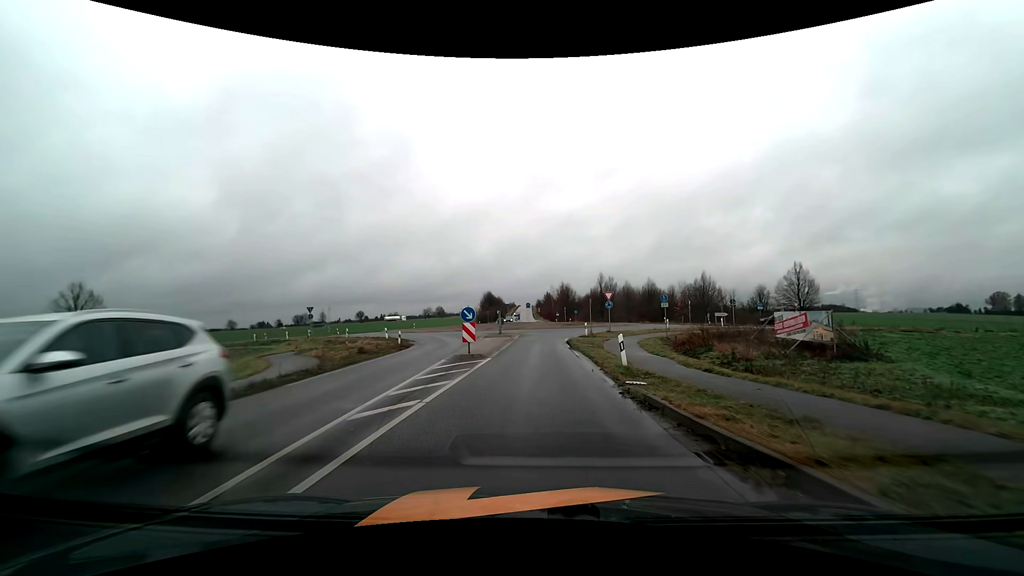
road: tertiary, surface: asphalt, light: Day
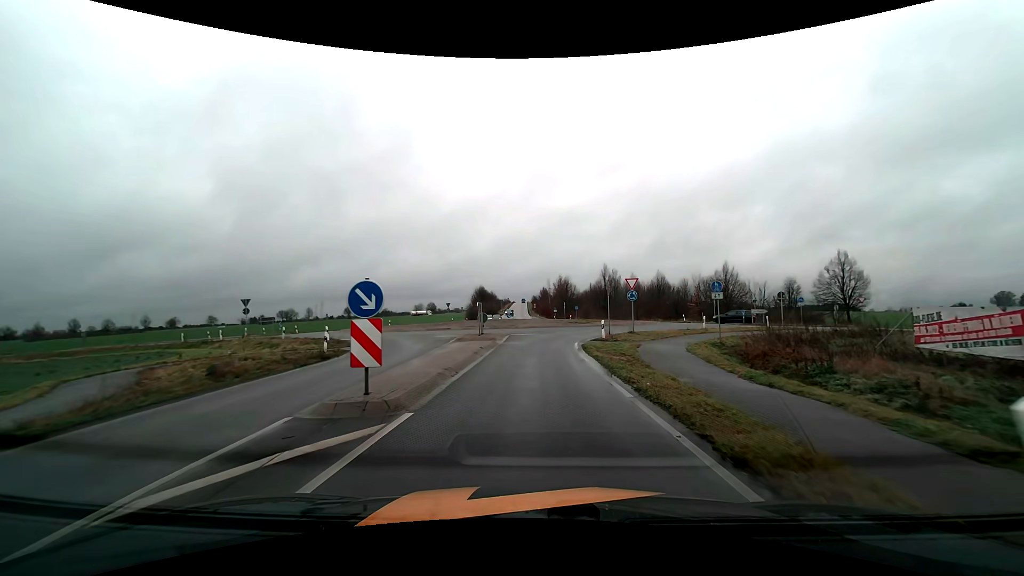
(+0.1, +11.4) m; +1°
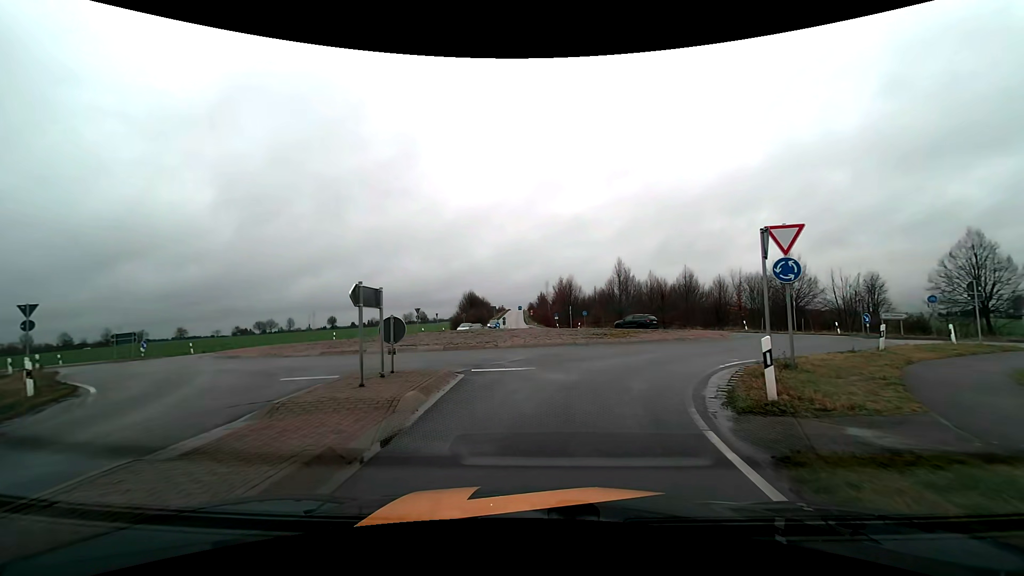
(0.0, +18.4) m; 0°
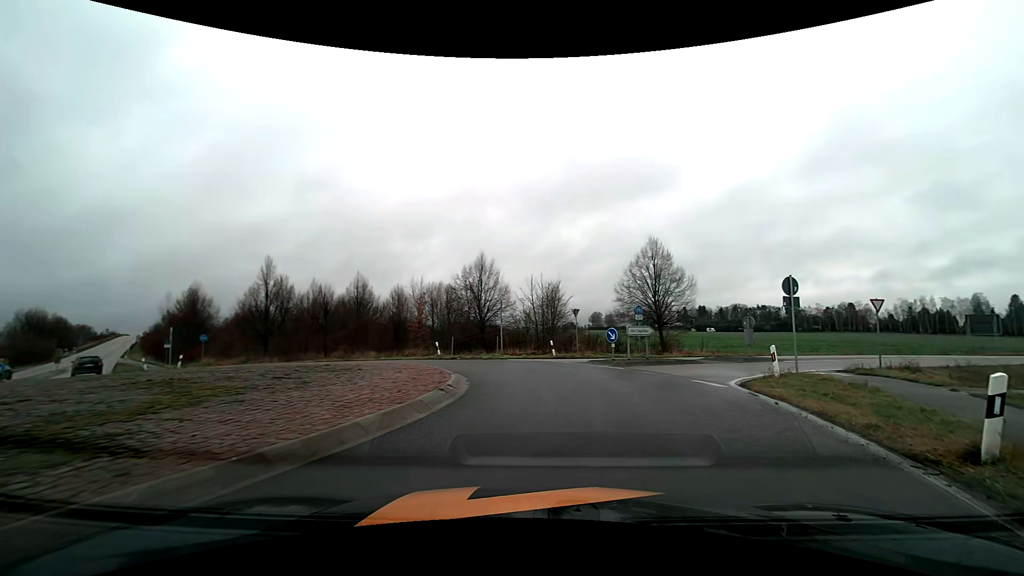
(+3.8, +16.7) m; +36°
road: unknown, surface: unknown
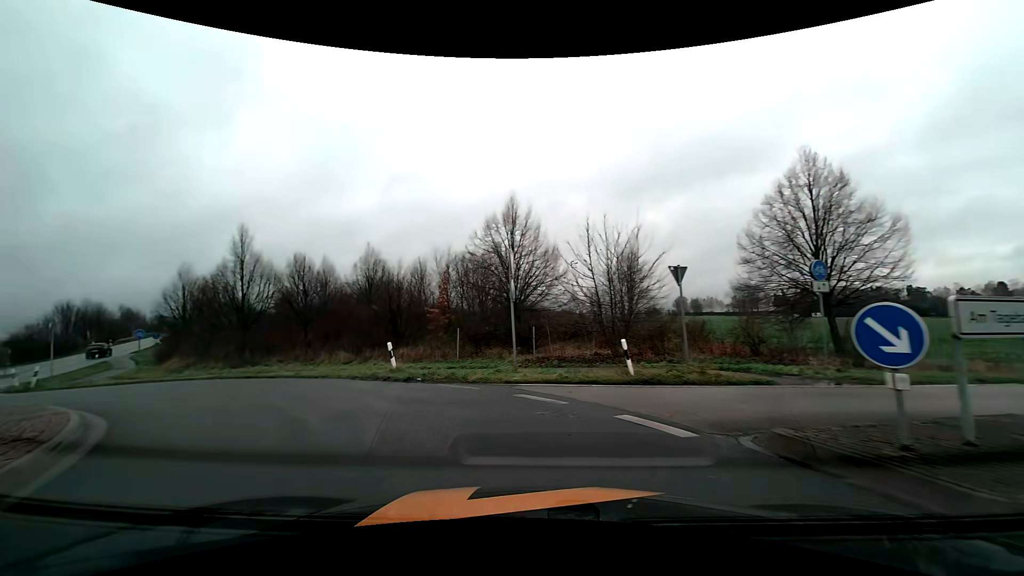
(+1.1, +16.2) m; -9°
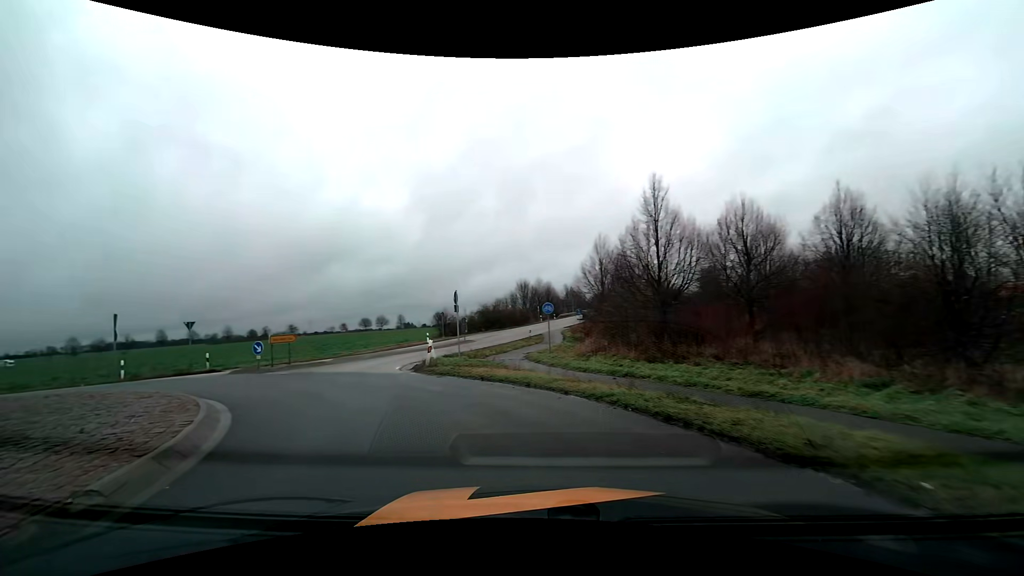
(-4.9, +11.7) m; -44°
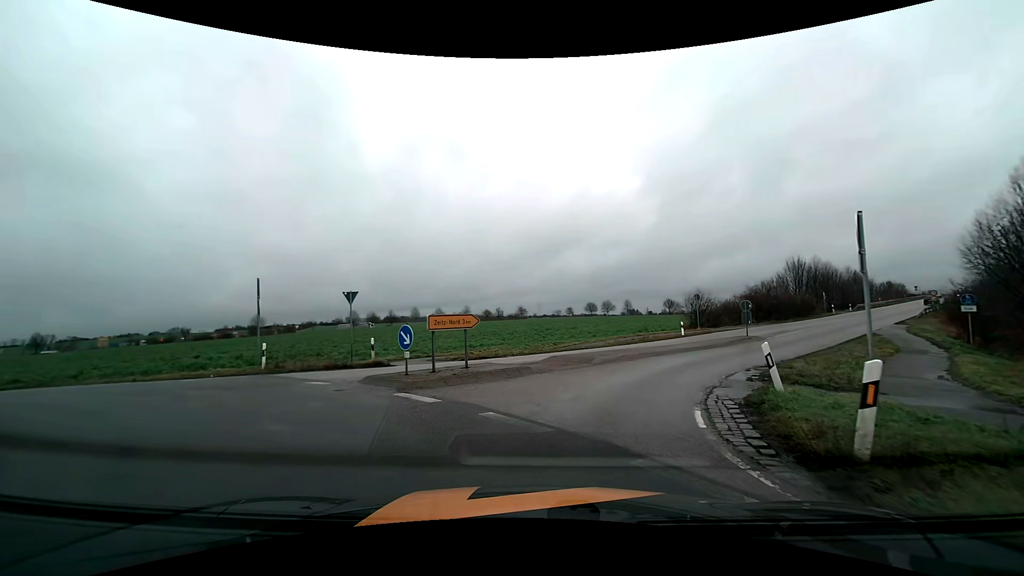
(-4.0, +12.9) m; -25°
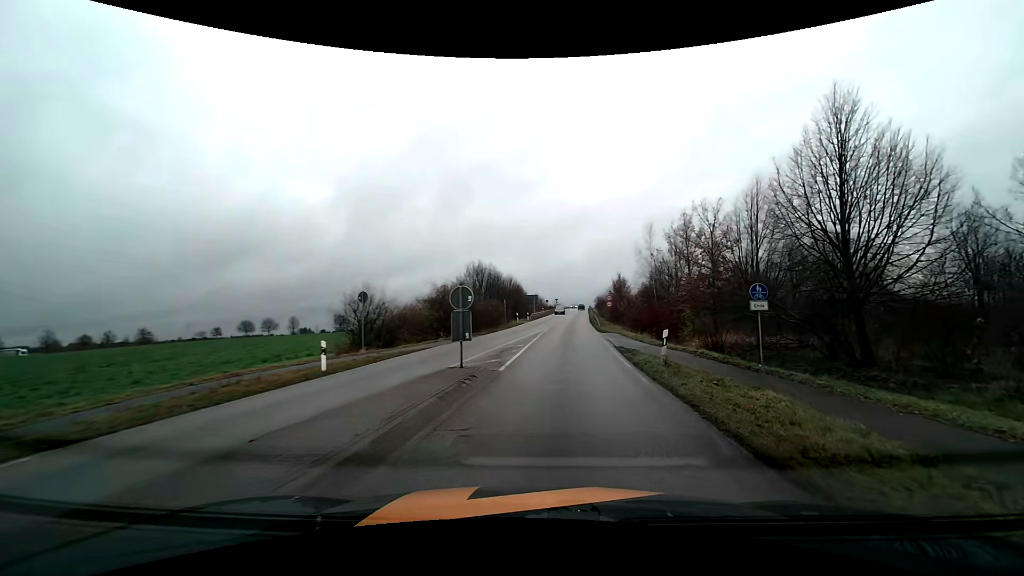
(+5.2, +18.7) m; +36°
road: tertiary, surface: asphalt
